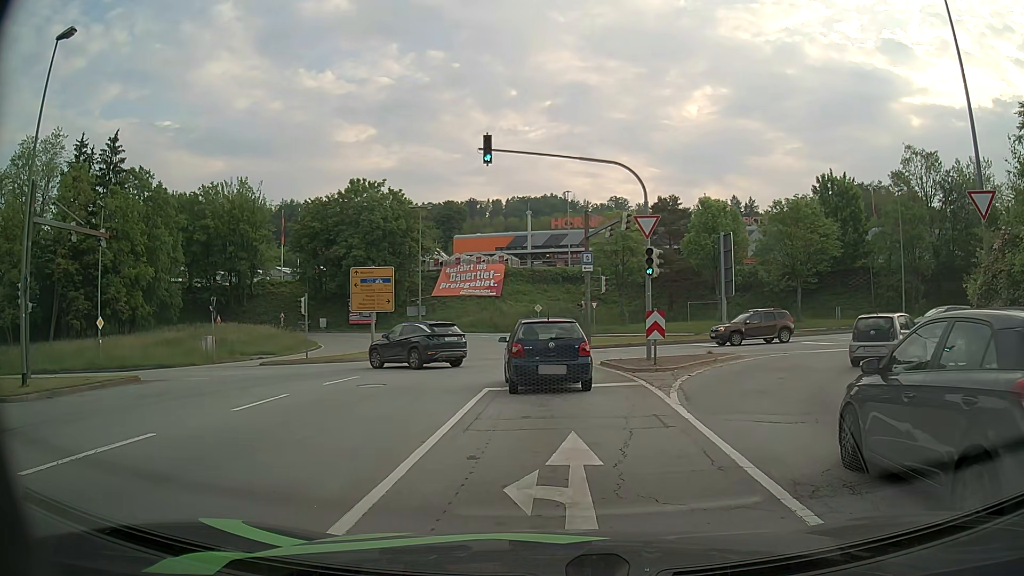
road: primary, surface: asphalt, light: Day
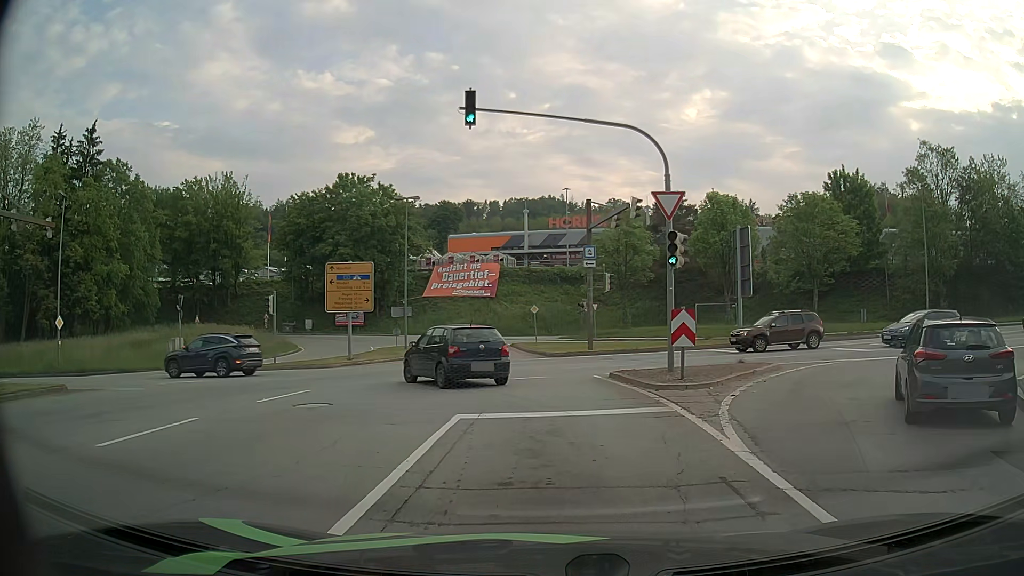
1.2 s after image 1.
(0.0, +4.2) m; +1°
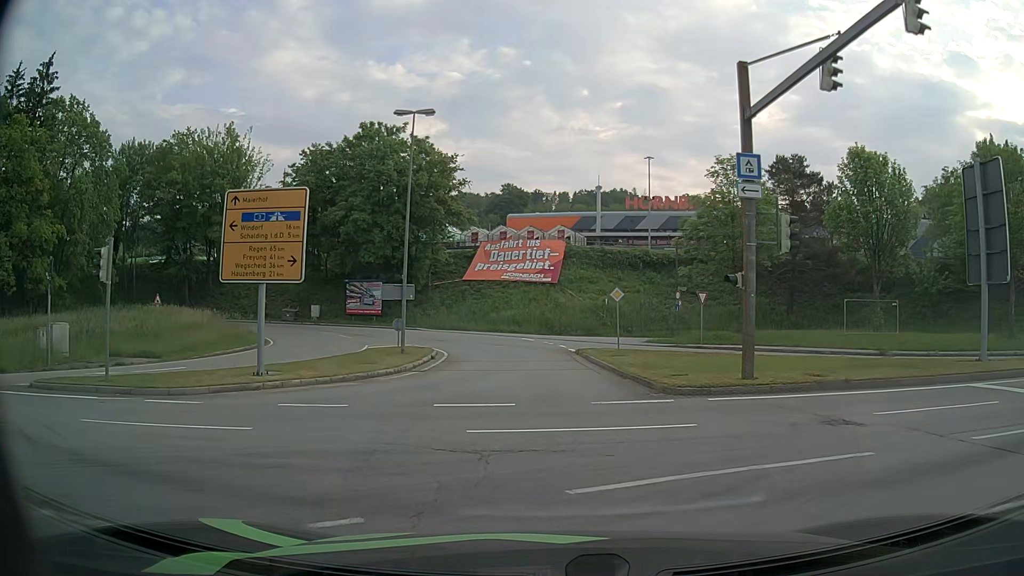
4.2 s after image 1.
(-0.9, +18.0) m; -6°
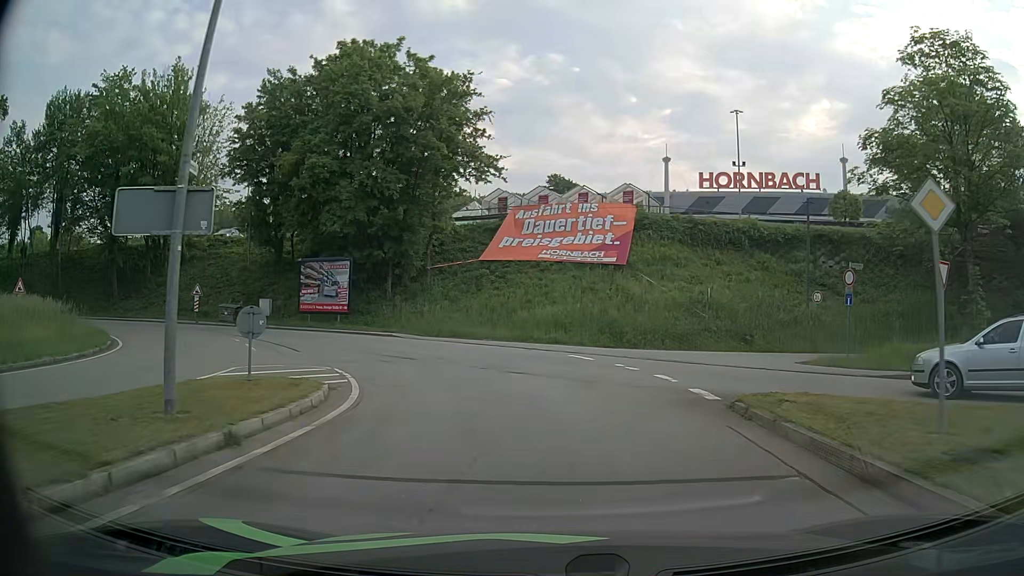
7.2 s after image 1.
(-0.7, +20.1) m; -4°
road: residential
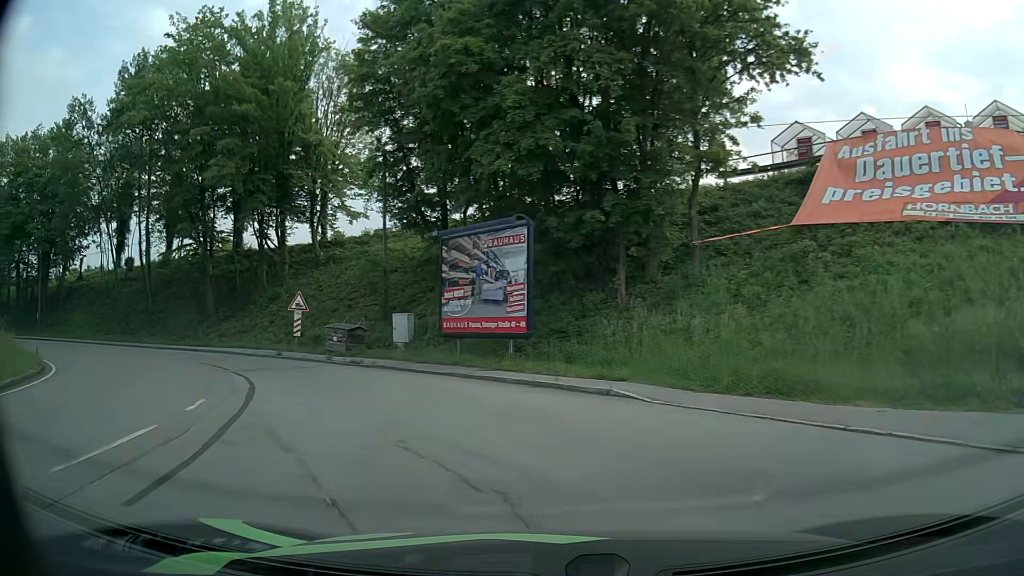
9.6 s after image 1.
(-2.8, +18.2) m; -22°
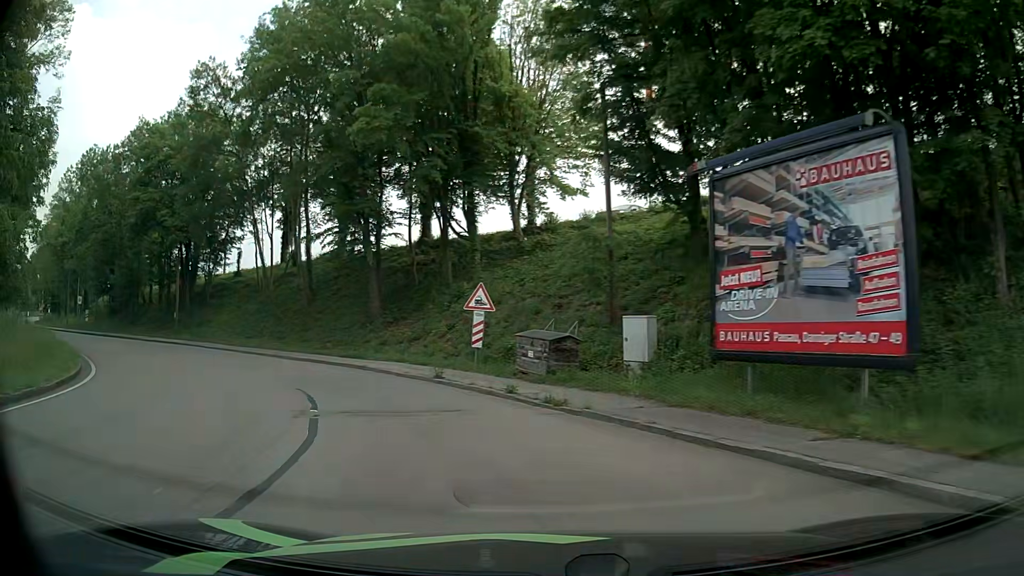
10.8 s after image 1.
(-1.5, +8.6) m; -19°
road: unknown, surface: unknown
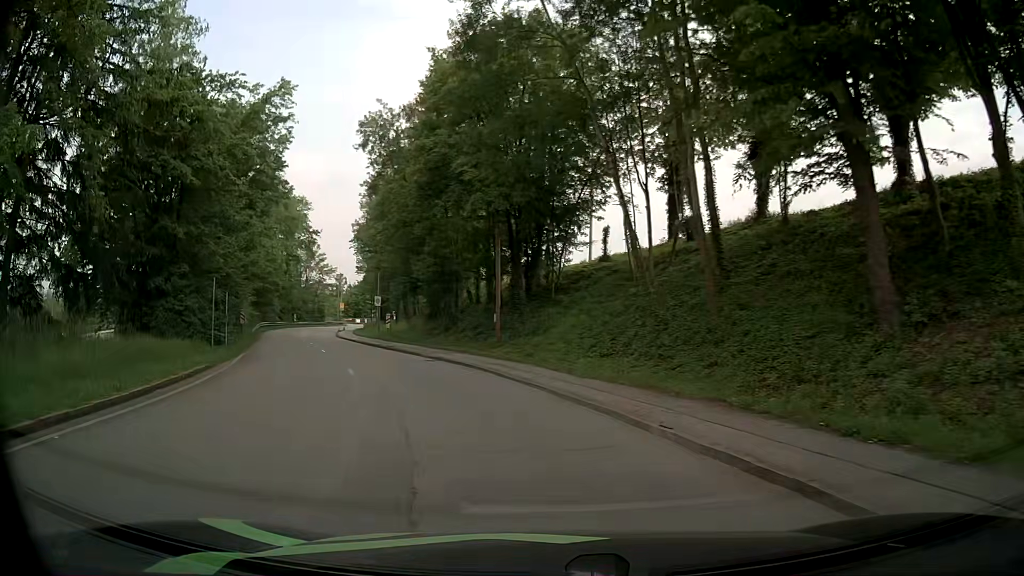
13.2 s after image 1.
(-5.1, +15.9) m; -32°
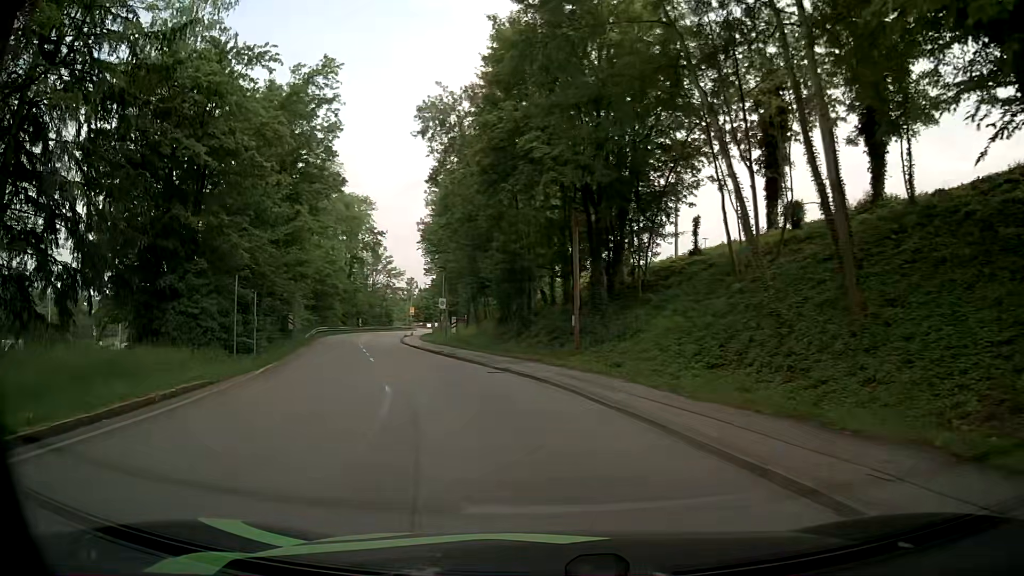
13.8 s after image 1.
(-0.4, +4.3) m; -8°
(-1, +10) (-3, +20) (-6, +29) (-9, +39) (-12, +48) (-15, +58) (-17, +68) (-19, +78) (-20, +88) (-20, +98) m
